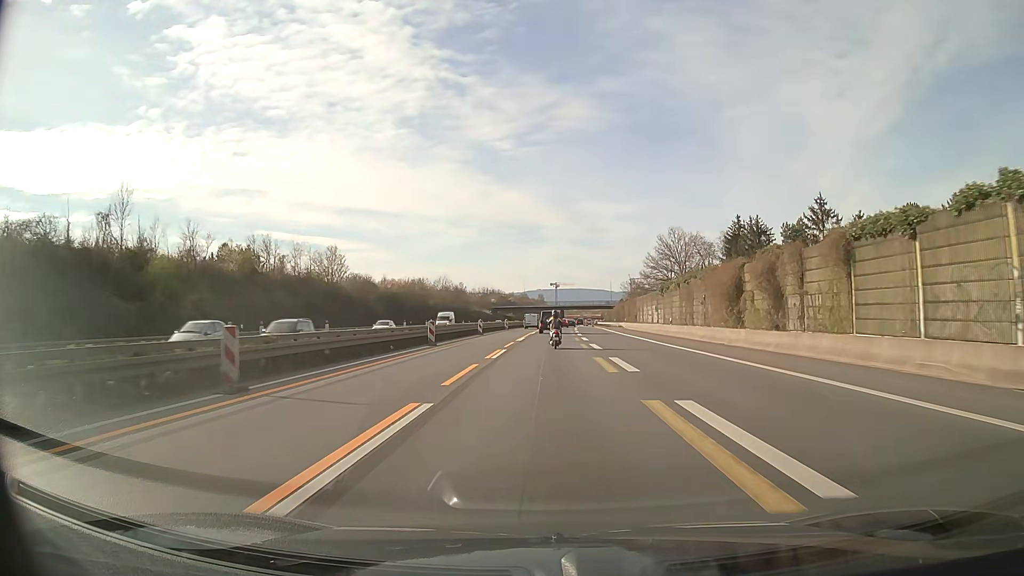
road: motorway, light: Day
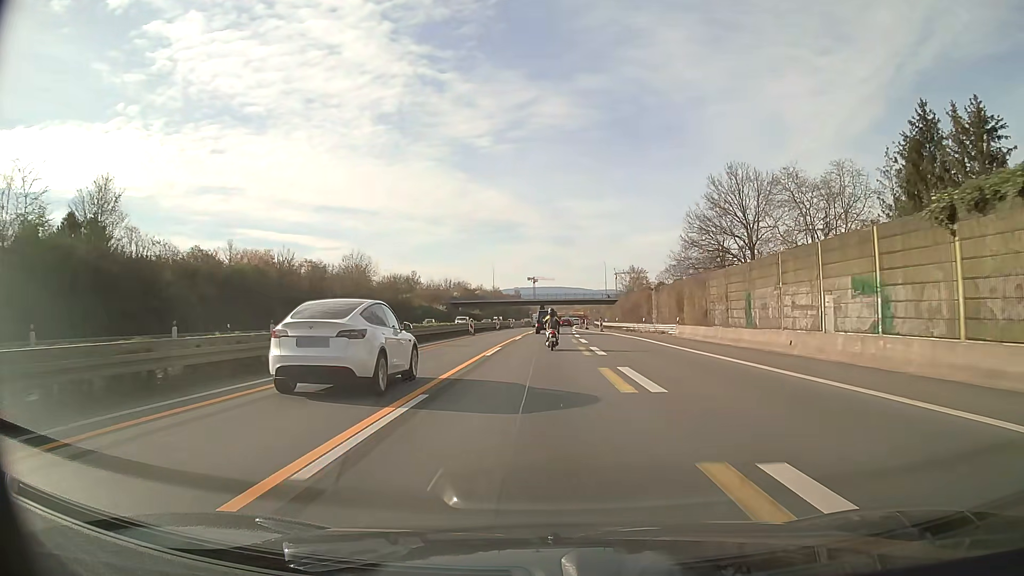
(+0.9, +53.2) m; +2°
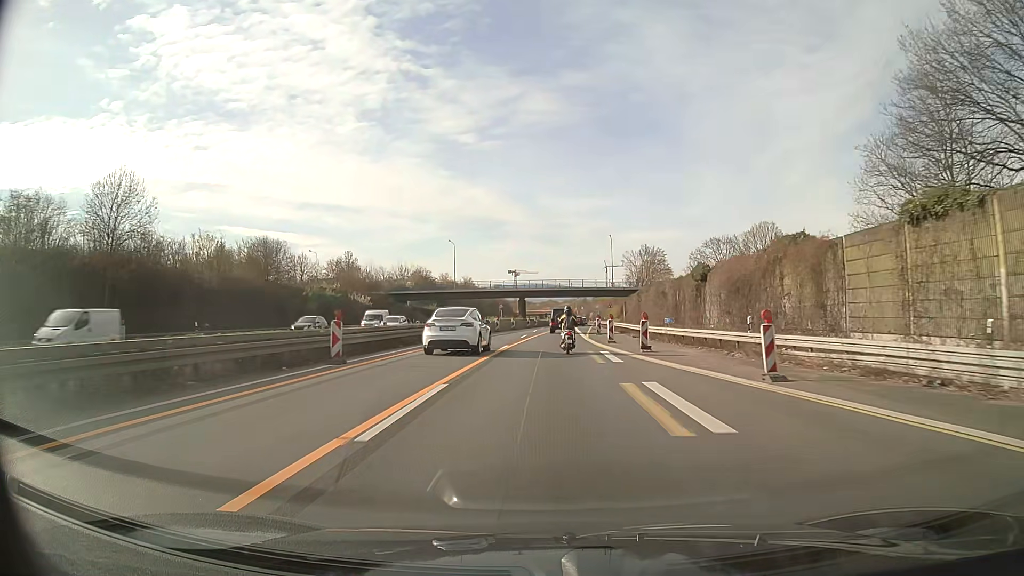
(+0.6, +52.4) m; +1°
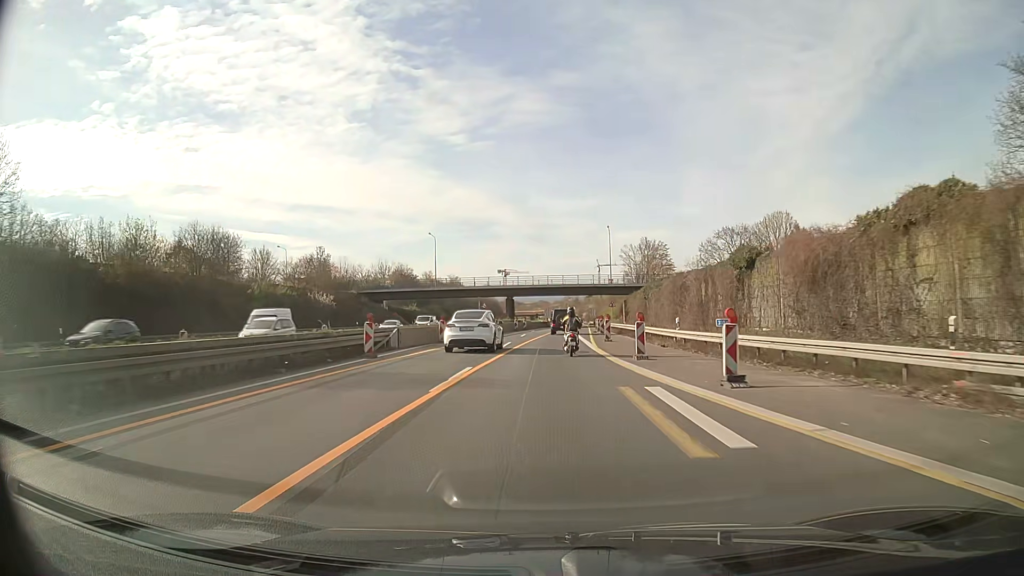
(+0.1, +13.0) m; +1°
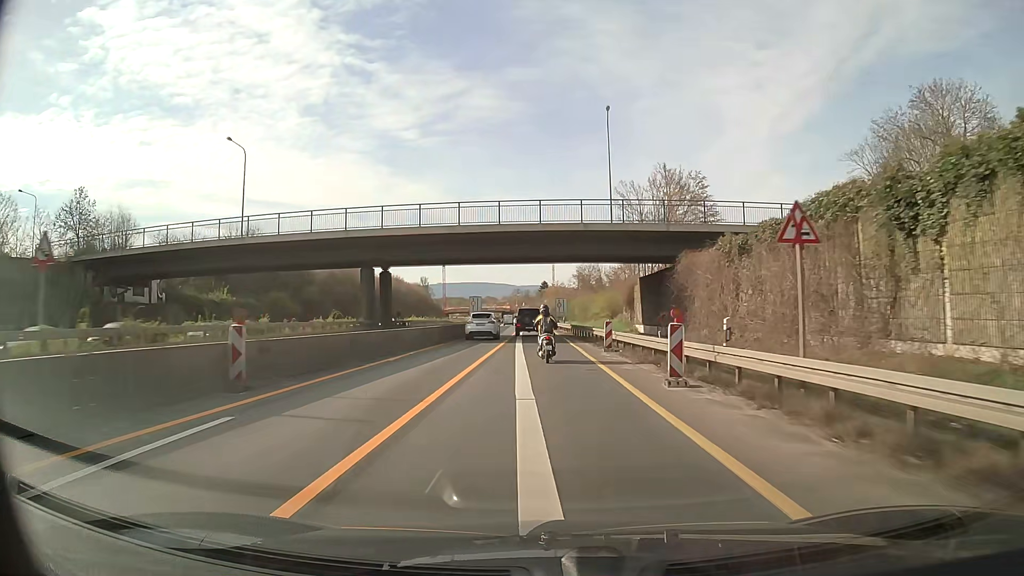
(+2.7, +63.6) m; +5°
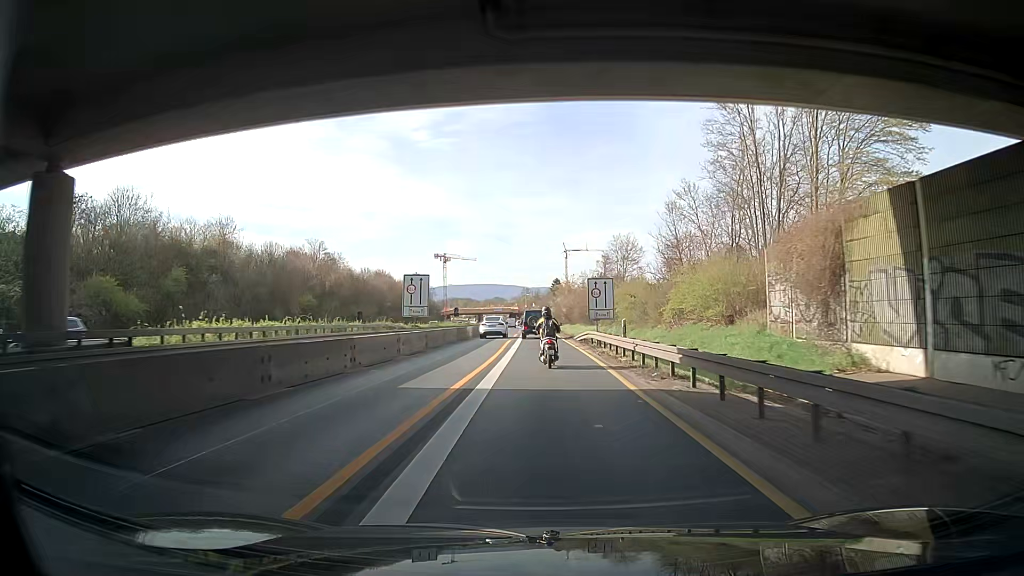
(-0.4, +37.3) m; -1°
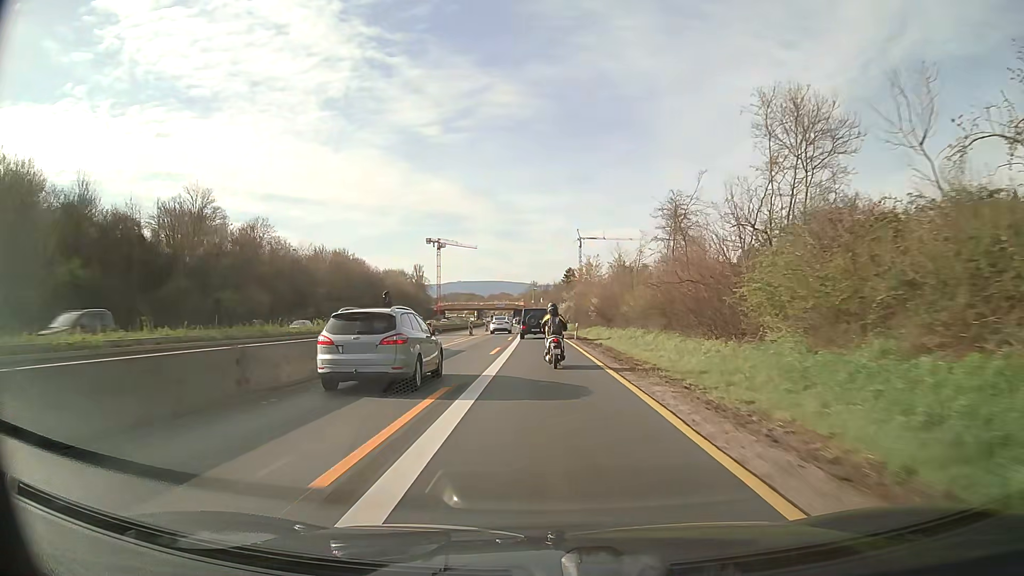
(-0.9, +48.8) m; -1°
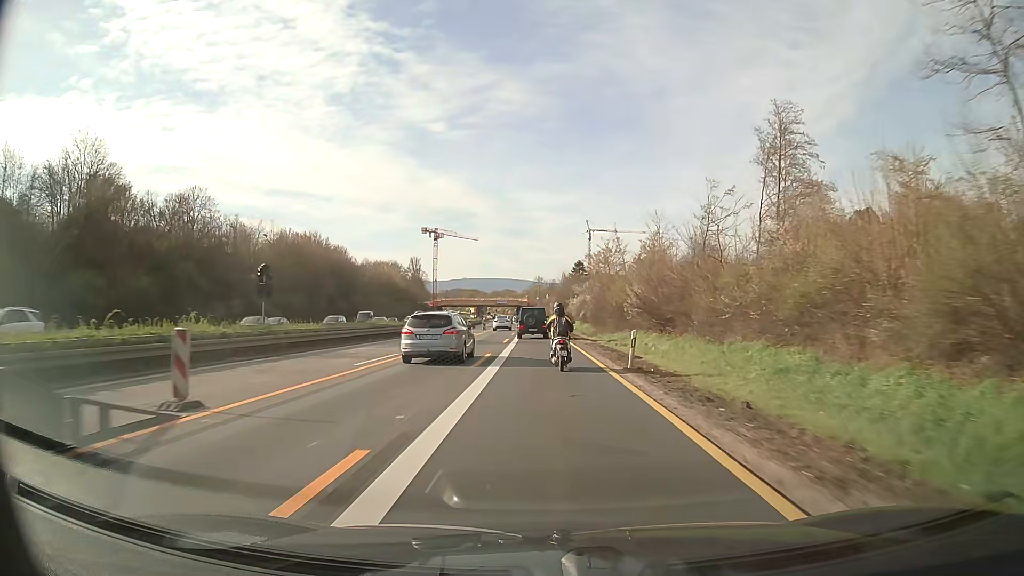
(0.0, +24.0) m; 0°
(0, +10) (0, +20) (0, +30) (0, +40) (0, +50) (-1, +60) (-1, +70) (-1, +80) (-2, +90) (-2, +100) m
